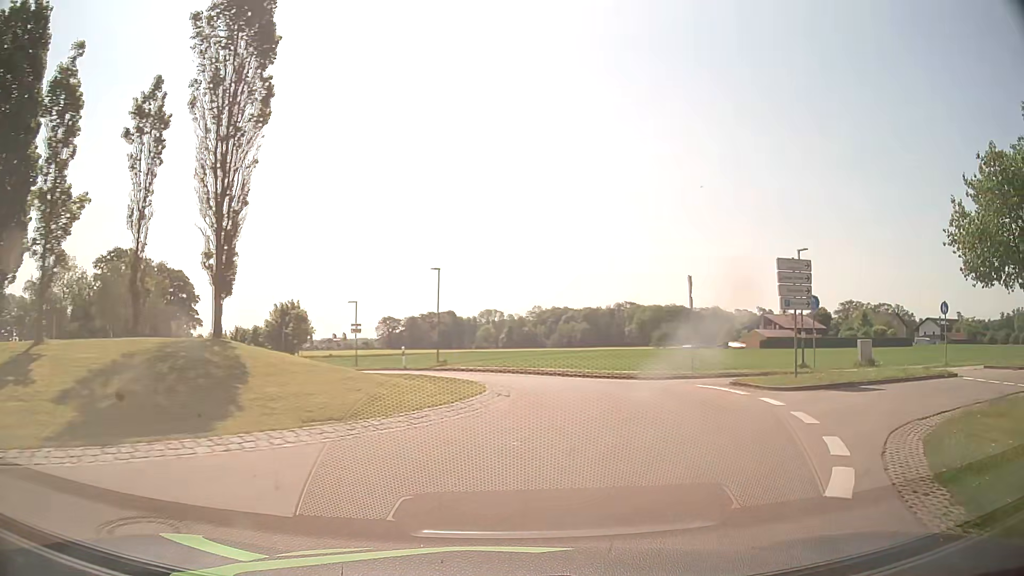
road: tertiary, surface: asphalt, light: Day
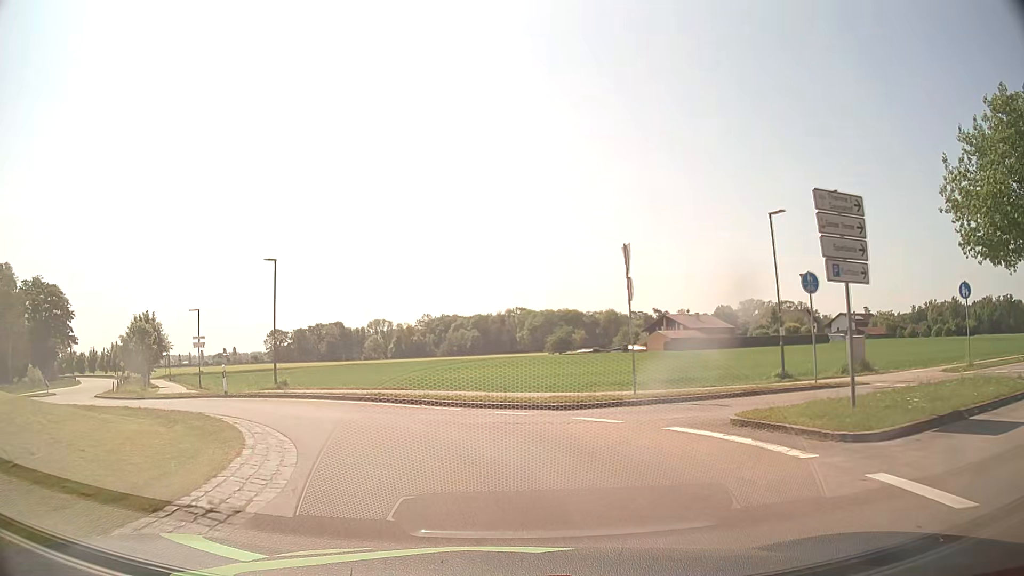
(+1.1, +9.4) m; +10°
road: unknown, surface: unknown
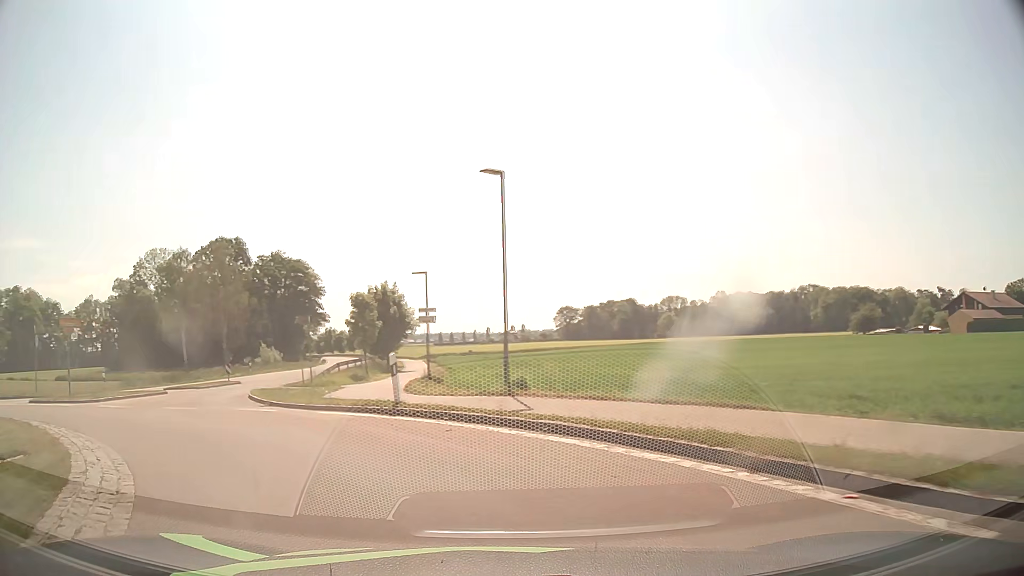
(-1.9, +12.2) m; -23°
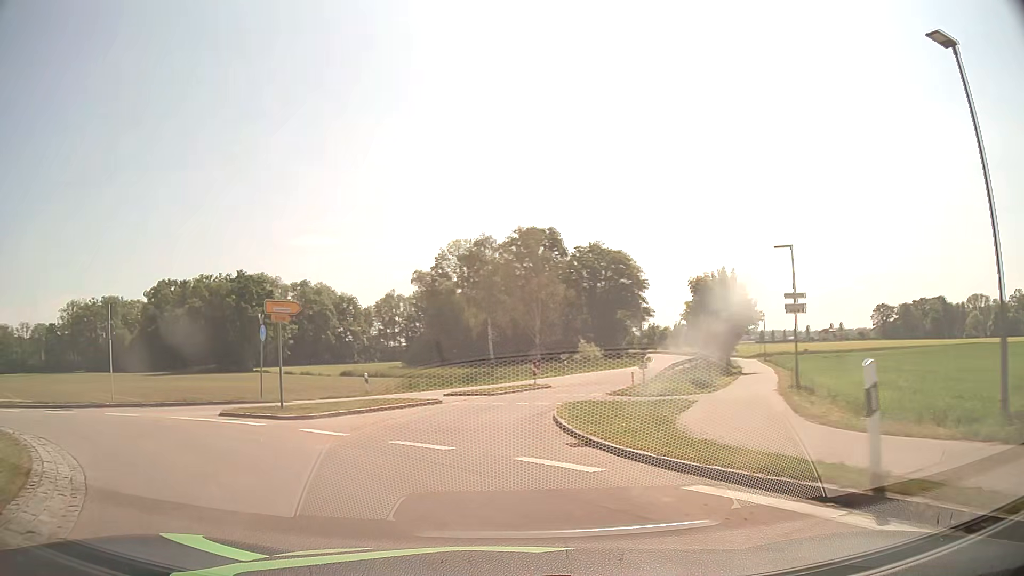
(-2.1, +7.9) m; -28°
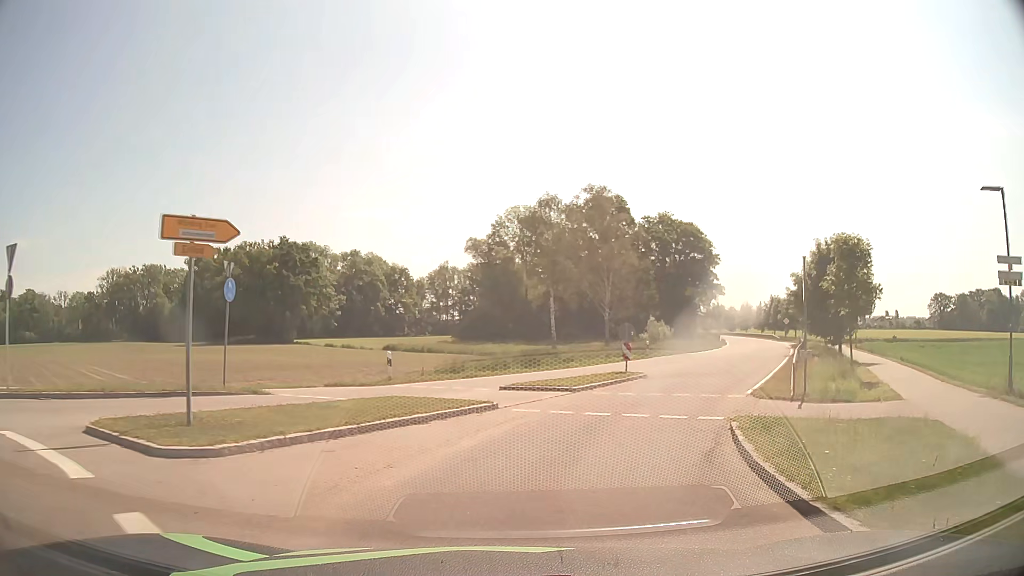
(-1.0, +9.3) m; -6°
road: tertiary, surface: asphalt
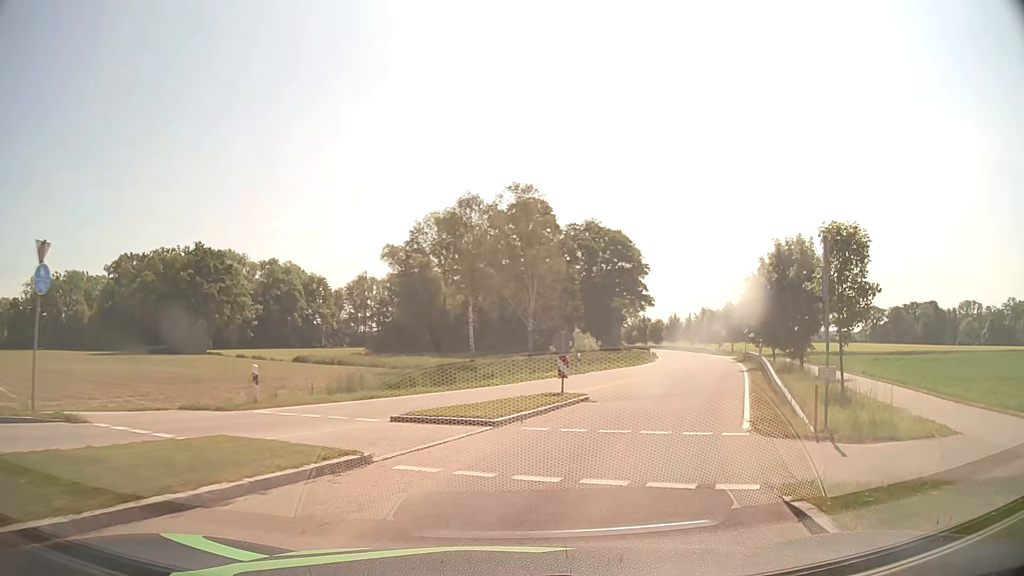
(+0.3, +5.3) m; +6°
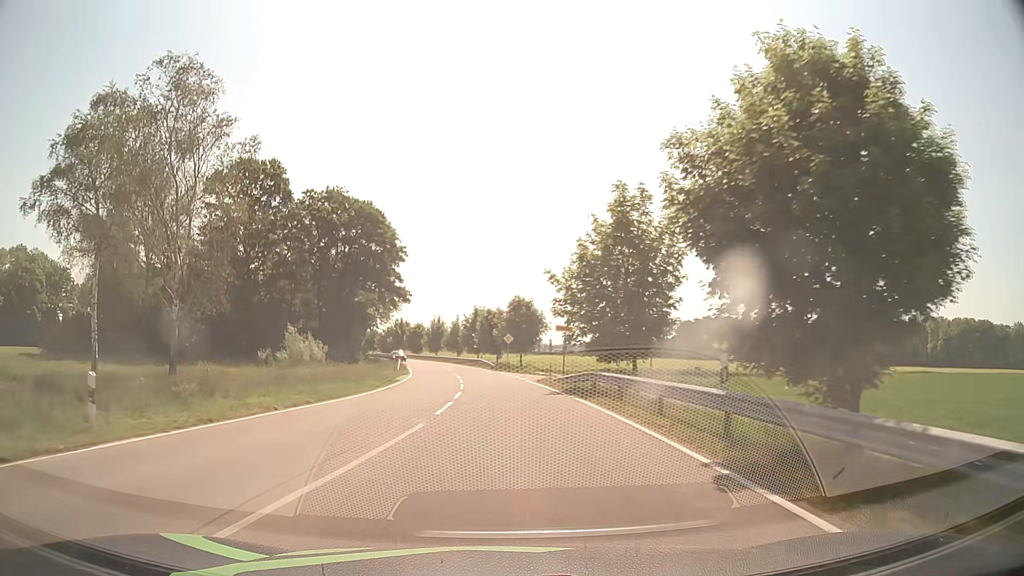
(+6.8, +25.8) m; +21°
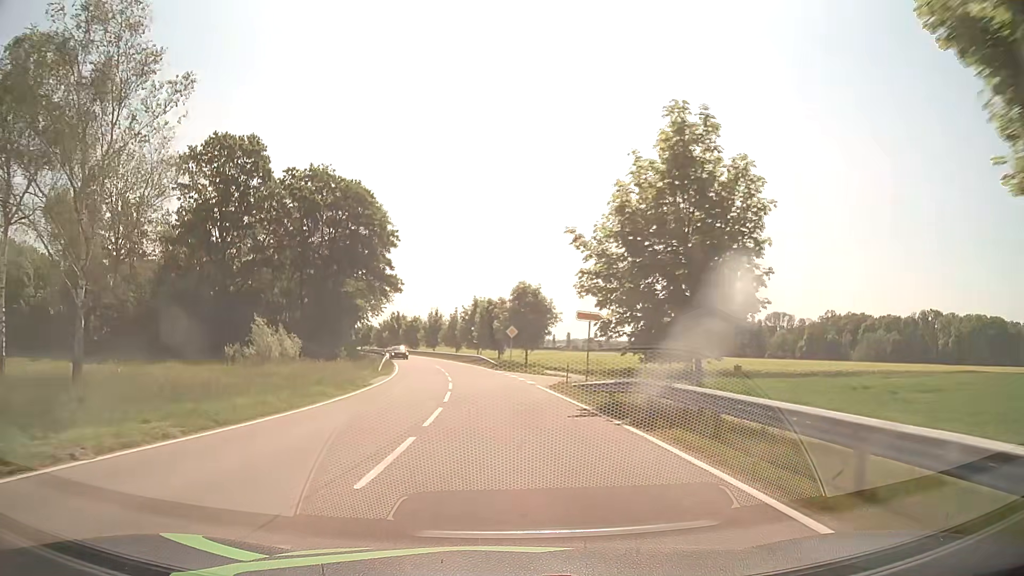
(0.0, +8.4) m; 0°
(0, +10) (0, +20) (-1, +30) (-2, +40) (-3, +50) (-5, +60) (-7, +69) (-9, +79) (-12, +89) (-15, +98) m
